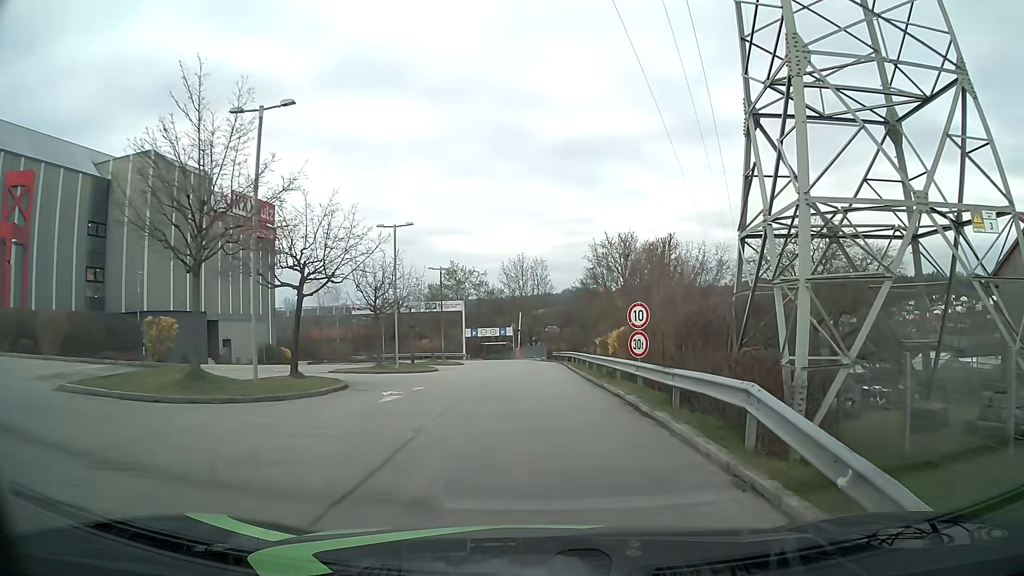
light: Day
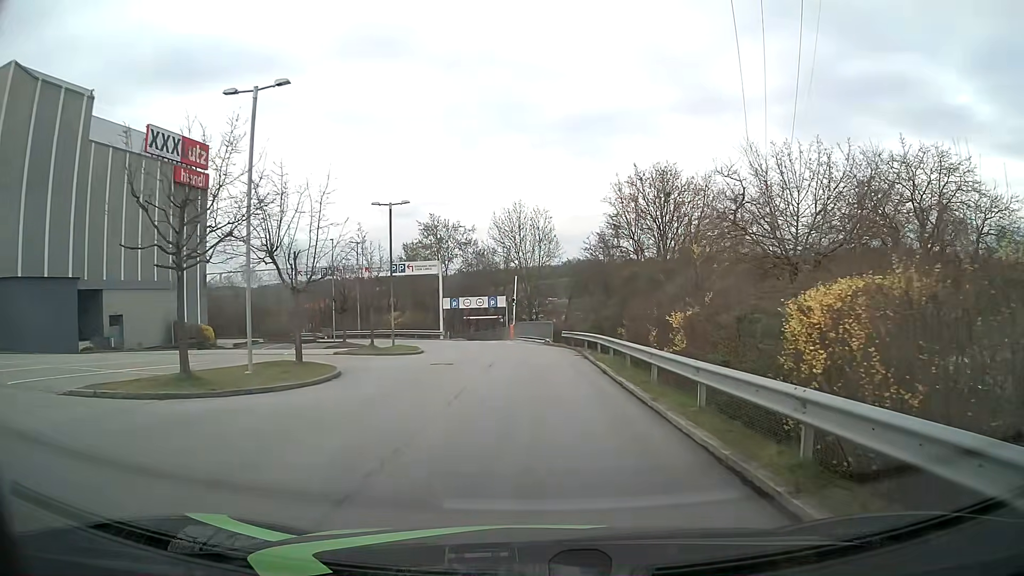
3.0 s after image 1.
(0.0, +17.5) m; 0°
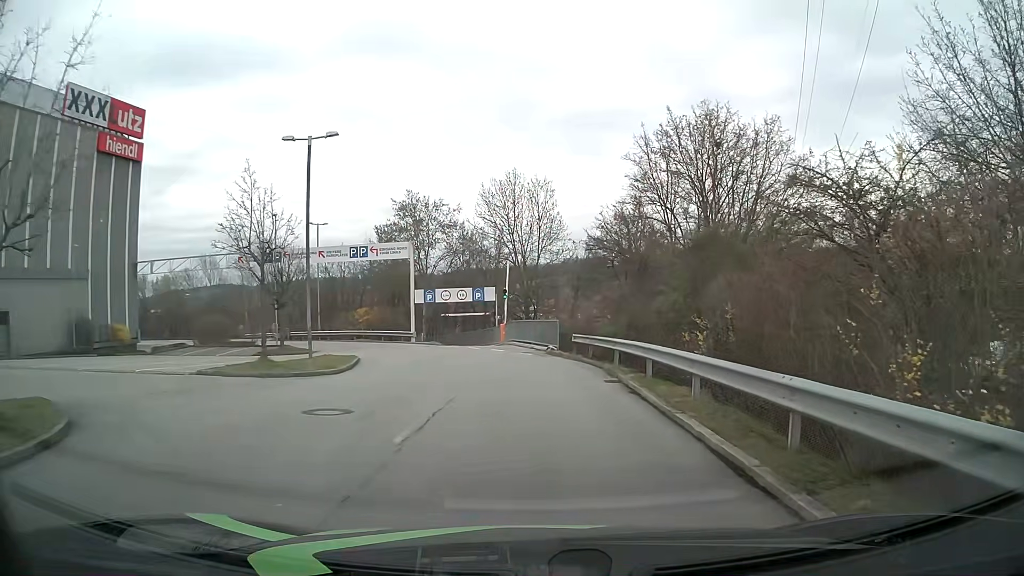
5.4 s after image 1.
(0.0, +11.6) m; 0°
(0, +10) (-1, +20) (-4, +29) (-8, +38) (-15, +46) (-22, +53) (-31, +57) (-40, +60) (-50, +62) (-60, +64) m
